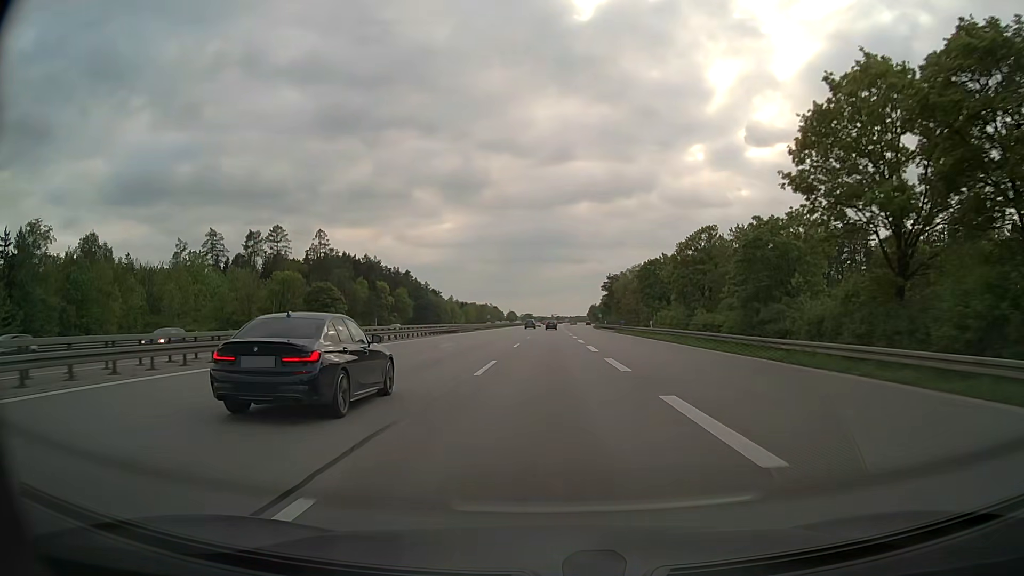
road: motorway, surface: asphalt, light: Day
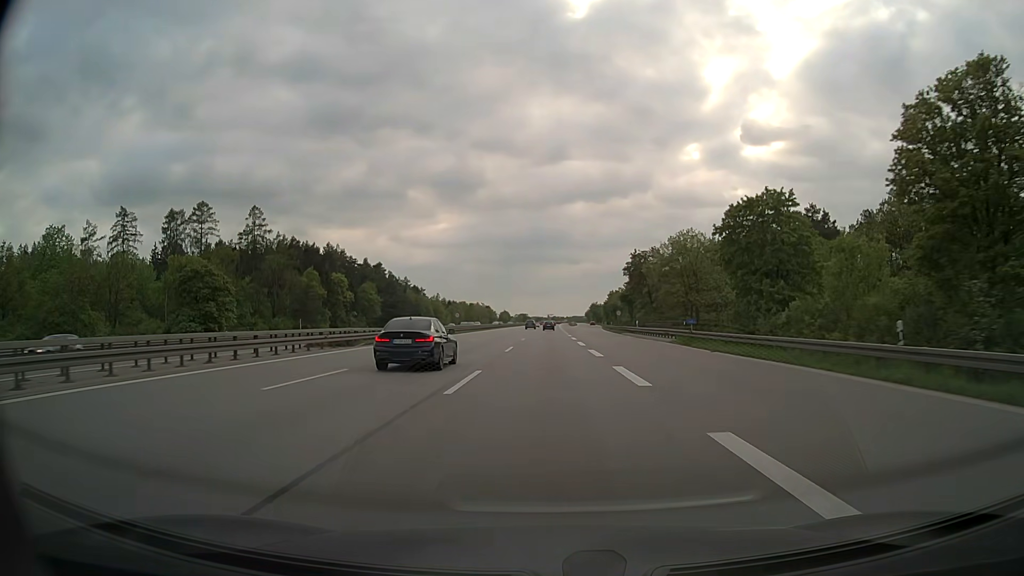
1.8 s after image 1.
(0.0, +40.3) m; 0°
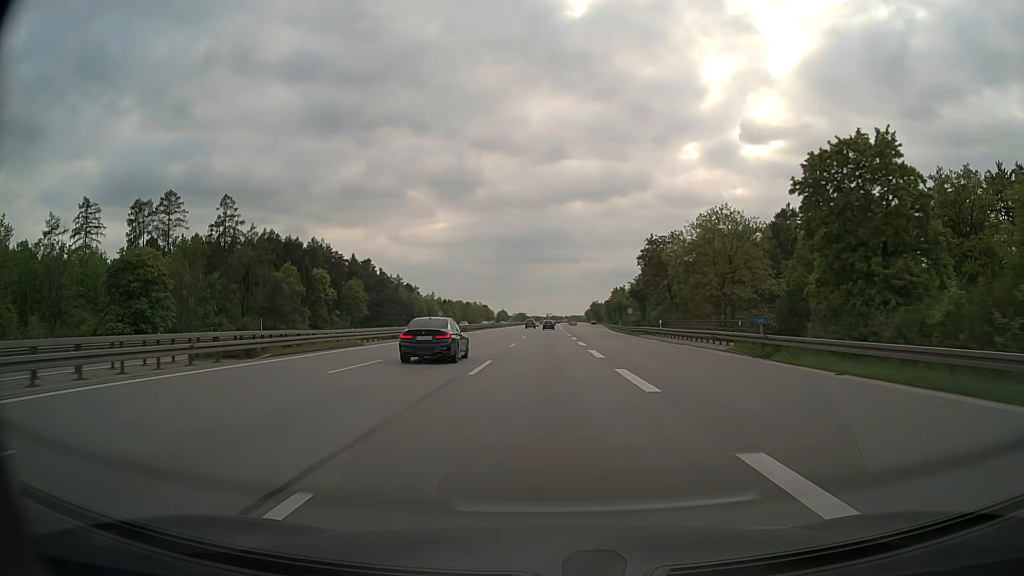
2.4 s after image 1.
(+0.1, +13.4) m; +1°
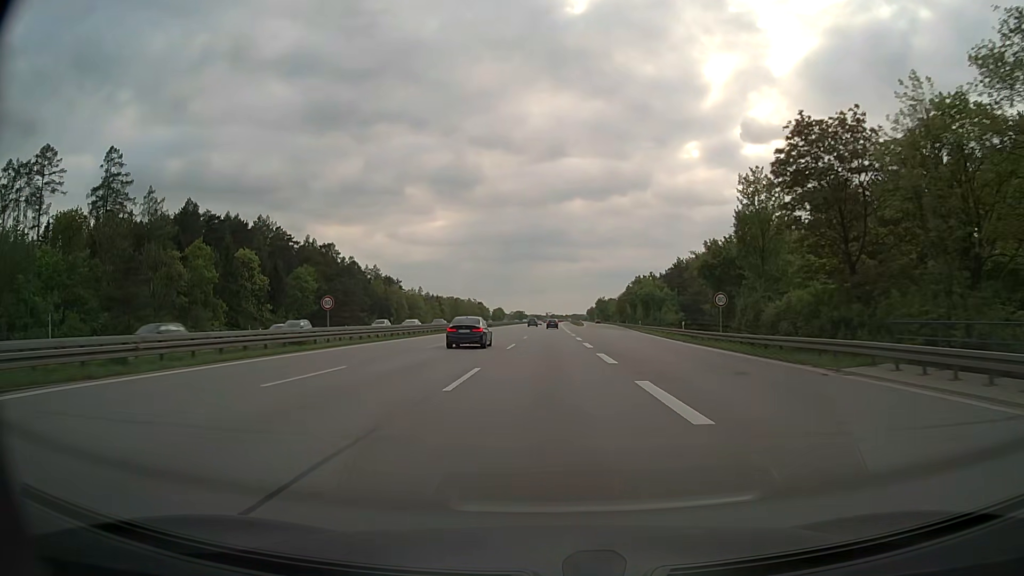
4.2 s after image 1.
(-0.1, +40.3) m; 0°
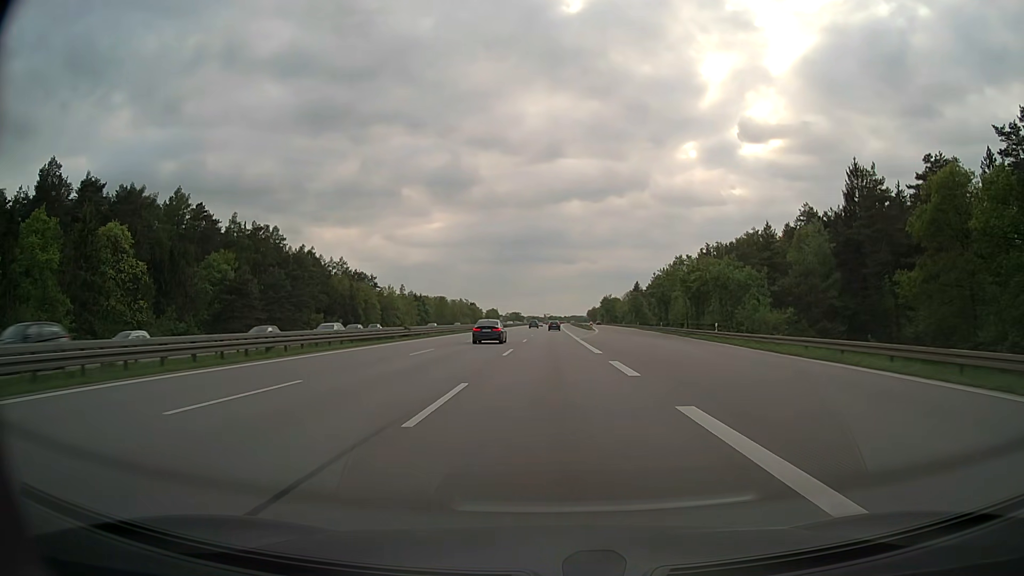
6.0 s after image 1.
(0.0, +40.2) m; 0°
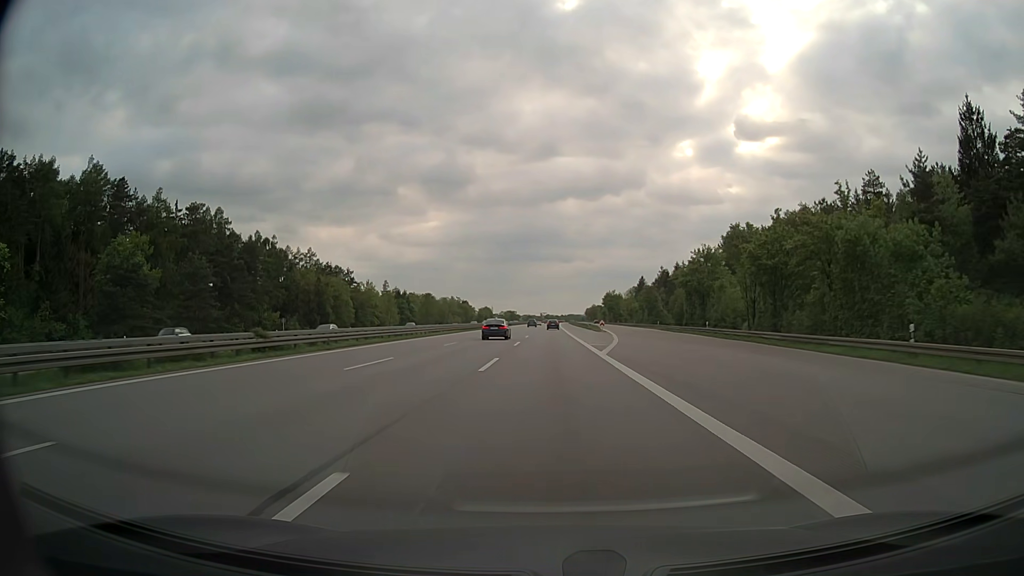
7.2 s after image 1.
(0.0, +26.8) m; 0°
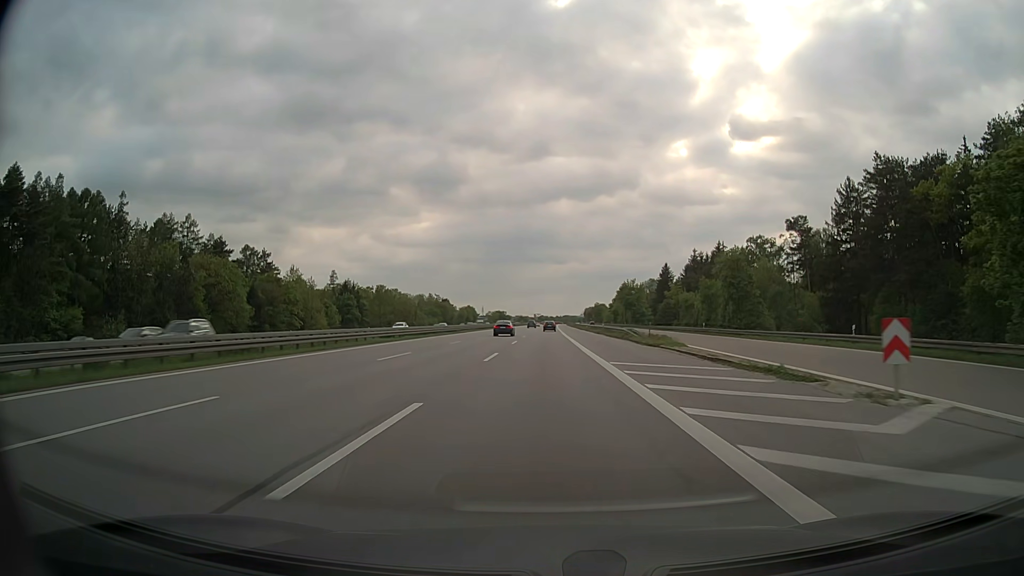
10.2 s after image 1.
(+0.4, +67.1) m; 0°
(0, +10) (0, +20) (0, +30) (0, +40) (0, +50) (0, +60) (0, +70) (0, +80) (0, +90) (0, +100) m
